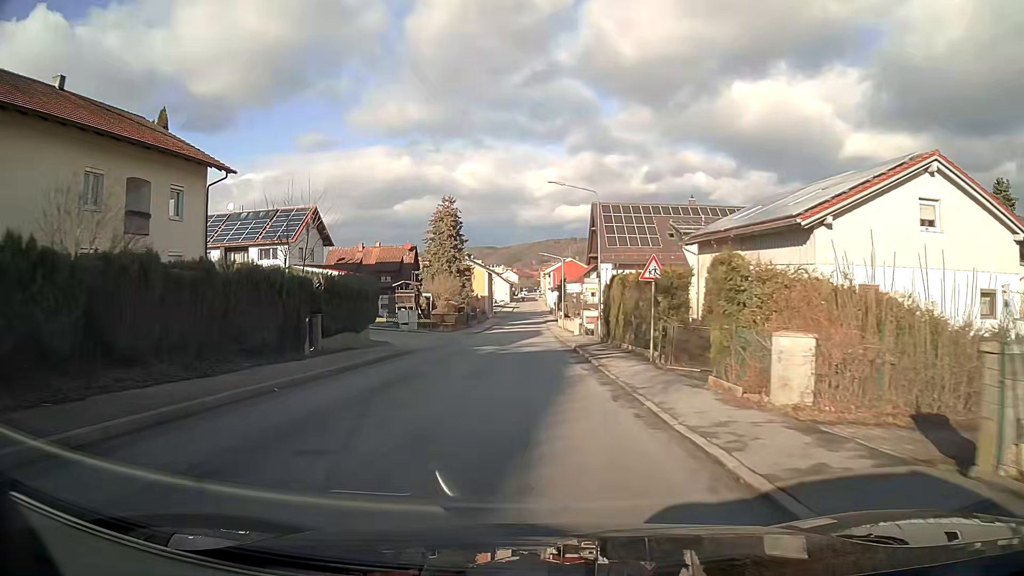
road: tertiary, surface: asphalt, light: Day
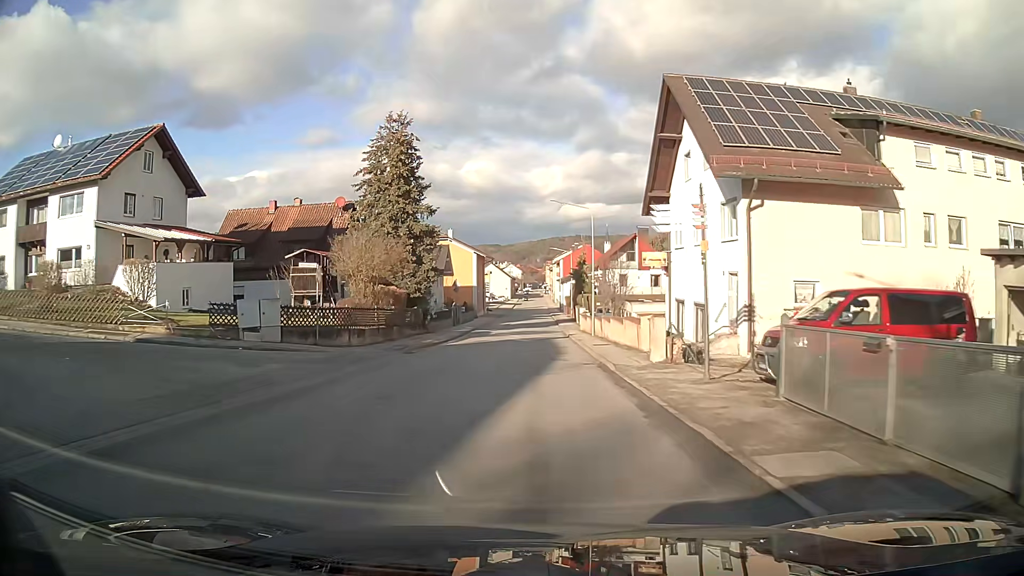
(-0.2, +30.5) m; 0°
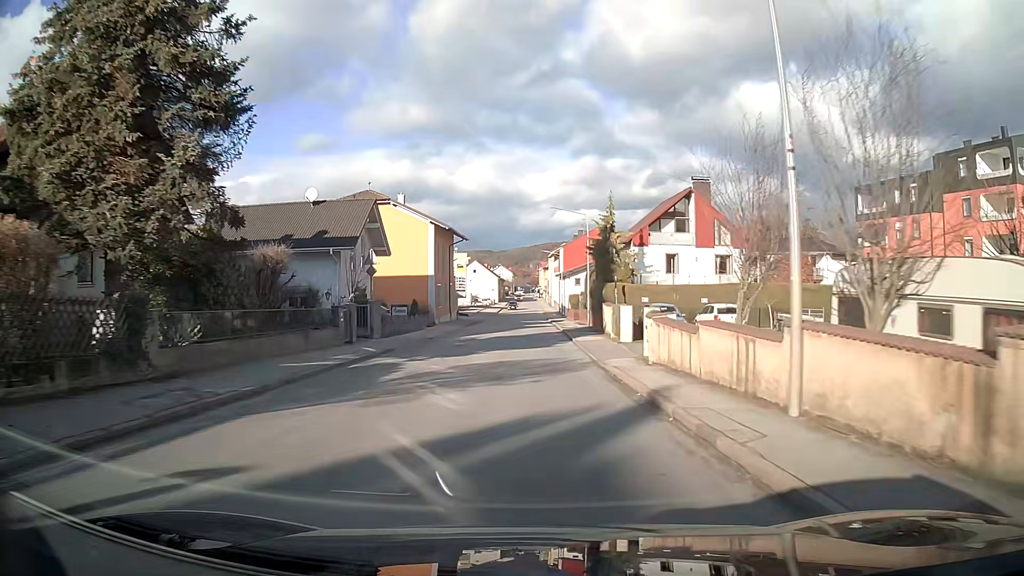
(+0.2, +30.4) m; +1°
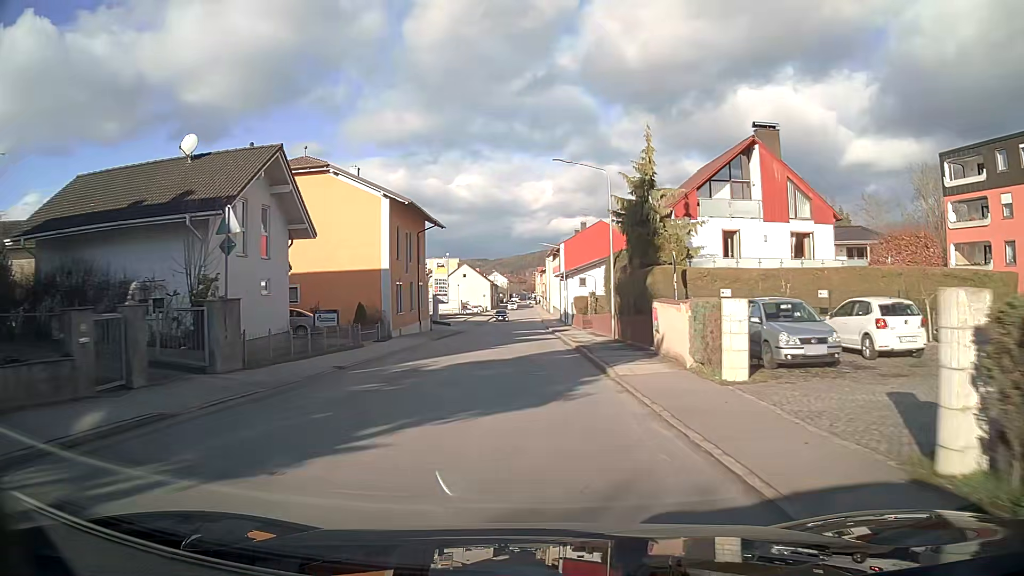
(0.0, +15.2) m; 0°
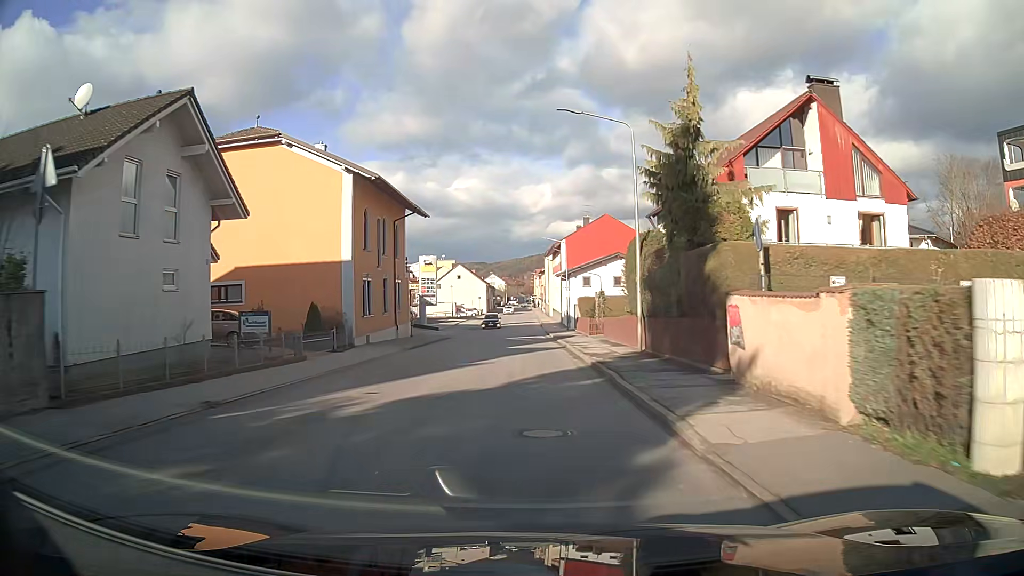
(0.0, +7.6) m; 0°
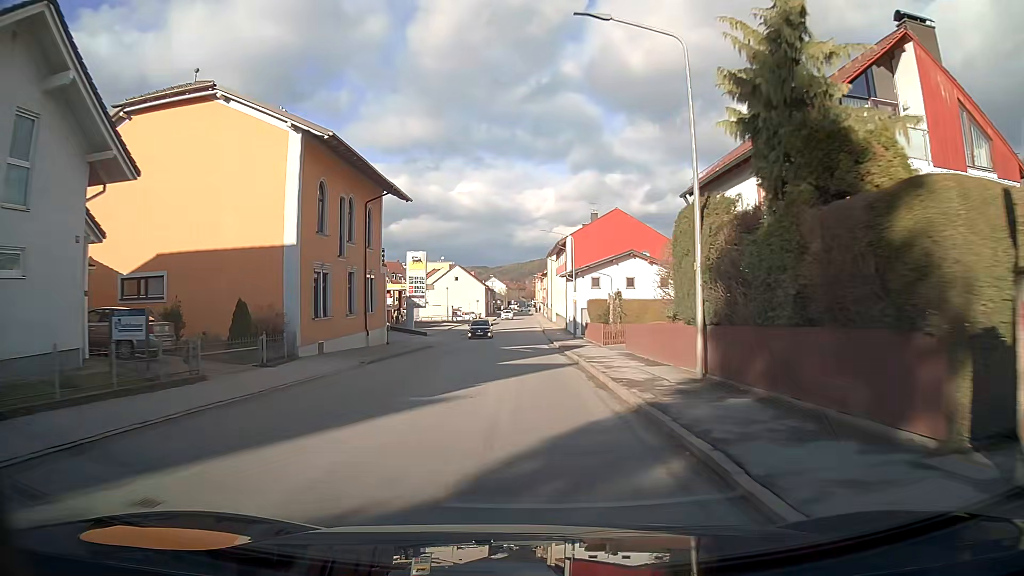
(0.0, +7.6) m; 0°
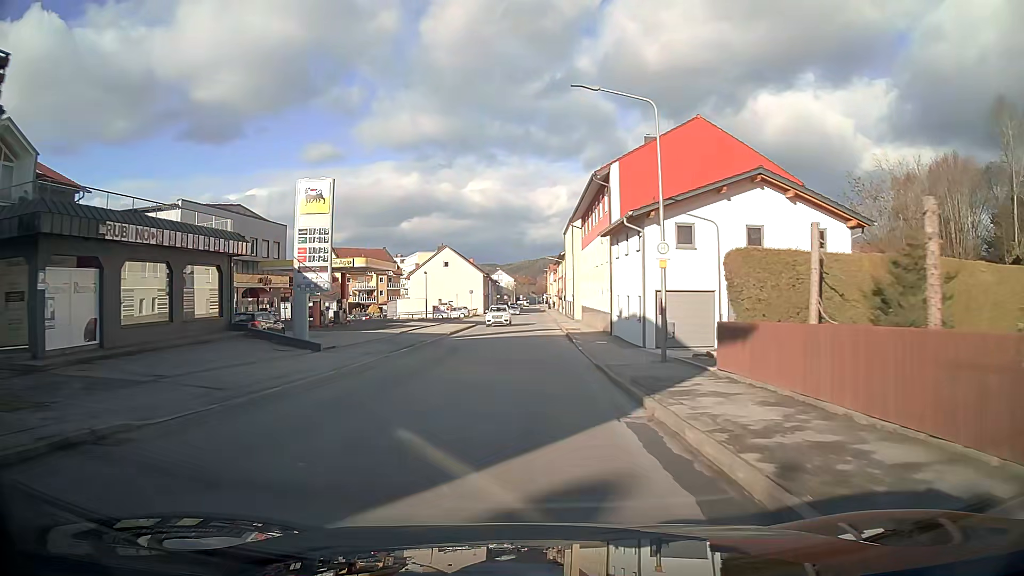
(-0.2, +30.4) m; -1°
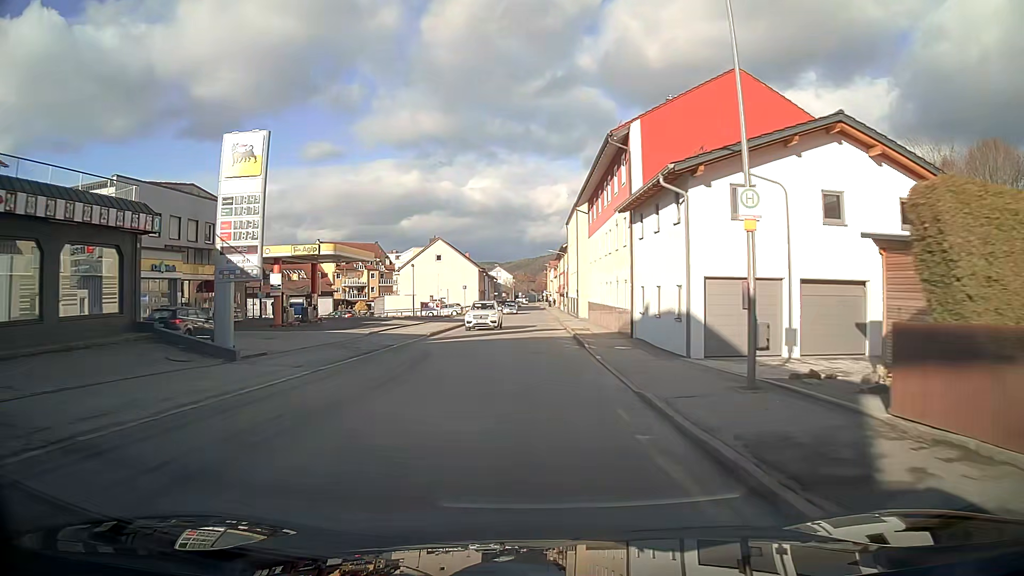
(0.0, +7.6) m; 0°
(0, +10) (0, +20) (0, +30) (0, +40) (0, +50) (0, +60) (0, +70) (0, +80) (0, +90) (0, +100) m
